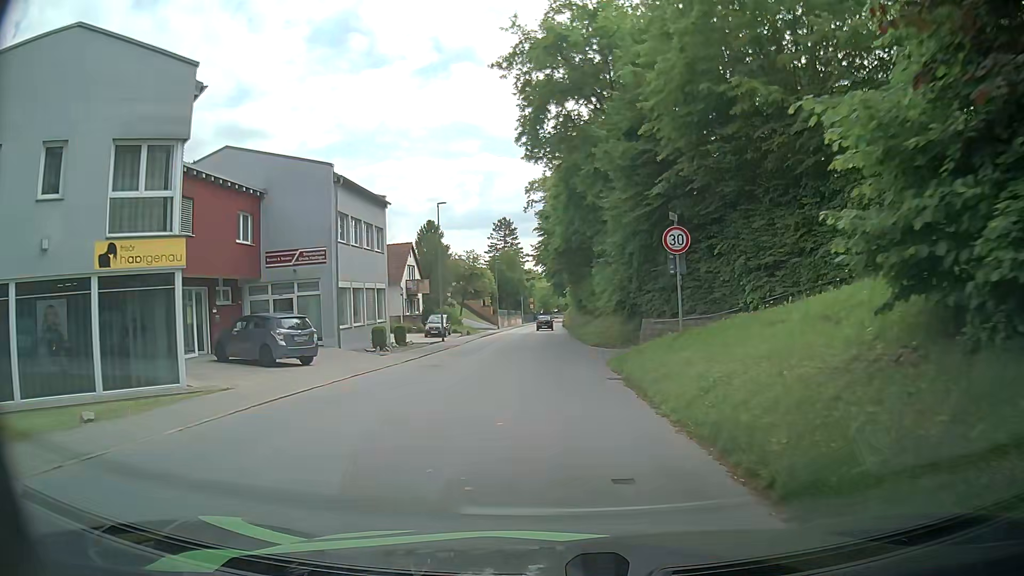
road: tertiary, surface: asphalt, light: Day
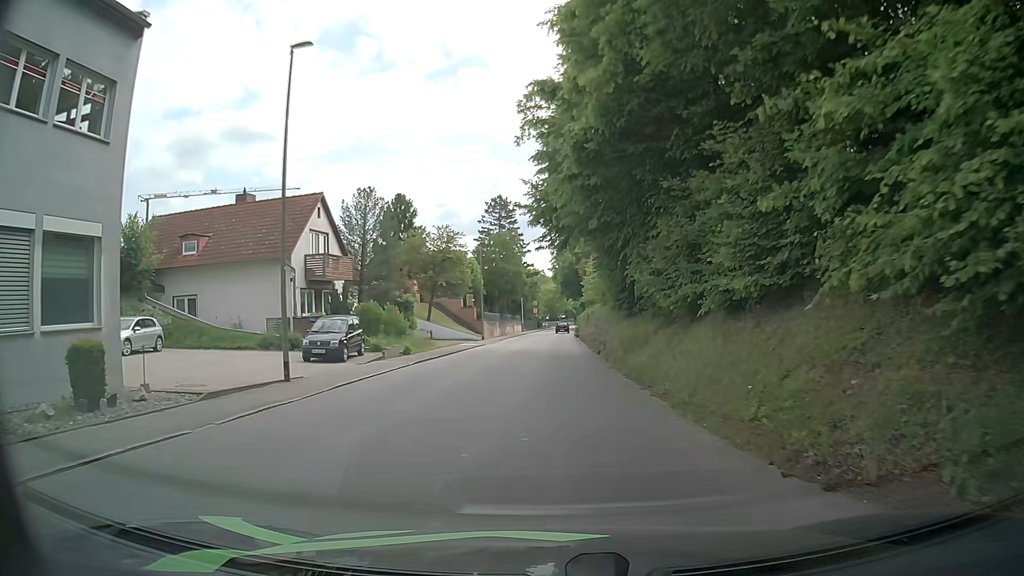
(+0.3, +25.2) m; 0°
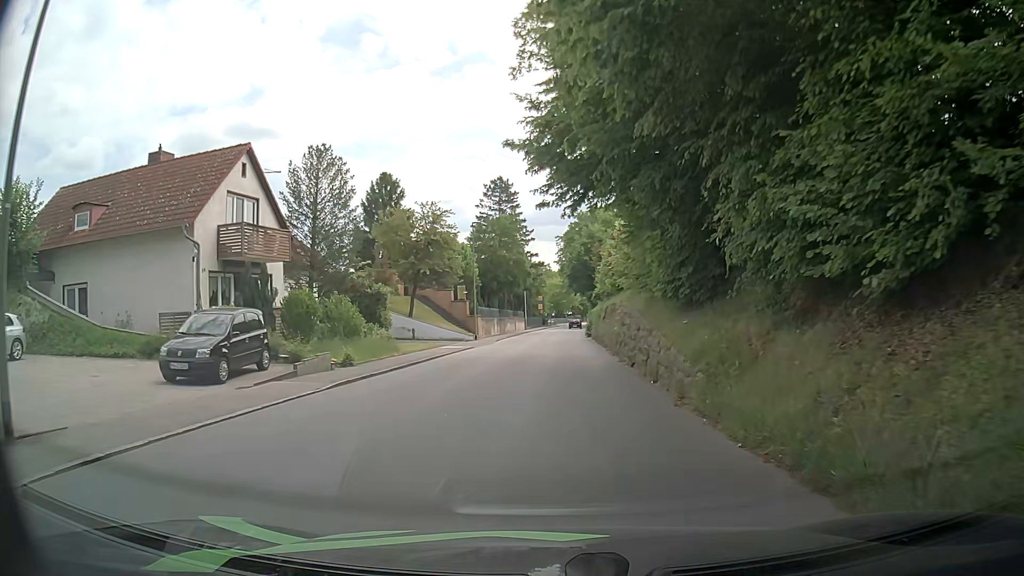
(-0.1, +9.6) m; -1°
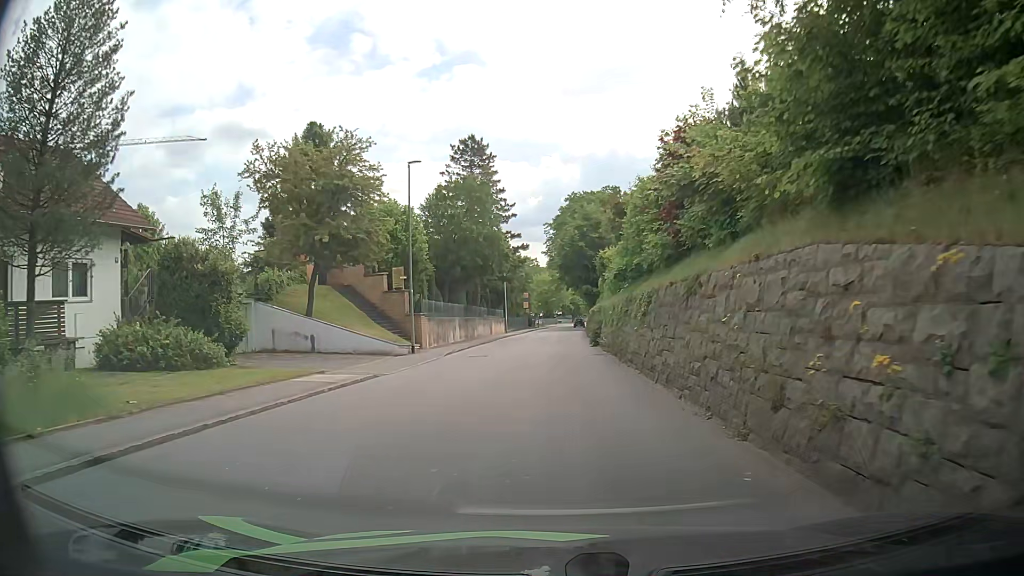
(+0.2, +18.4) m; 0°
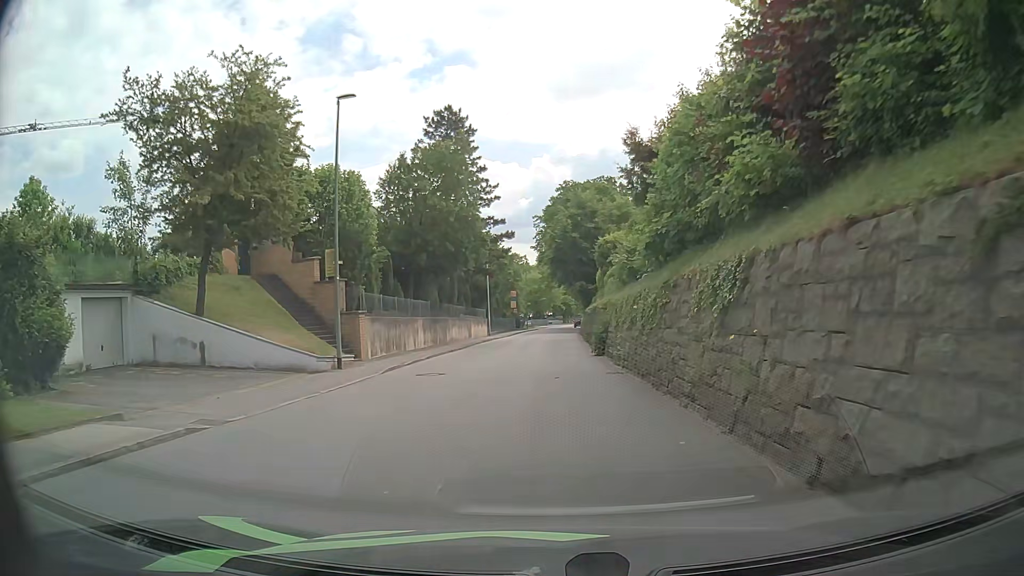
(+0.3, +9.0) m; +3°
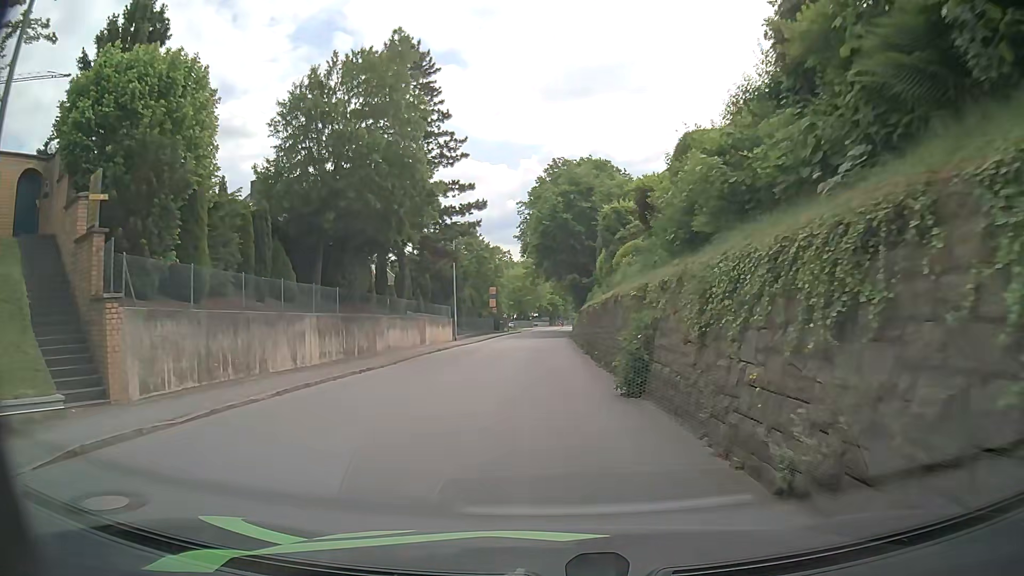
(0.0, +13.6) m; +1°
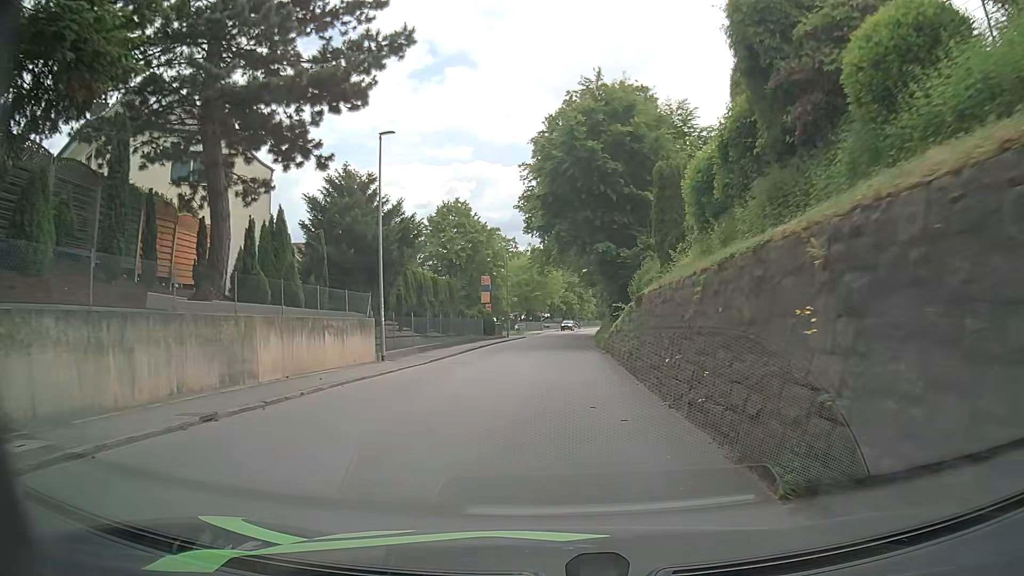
(-0.3, +23.0) m; -1°
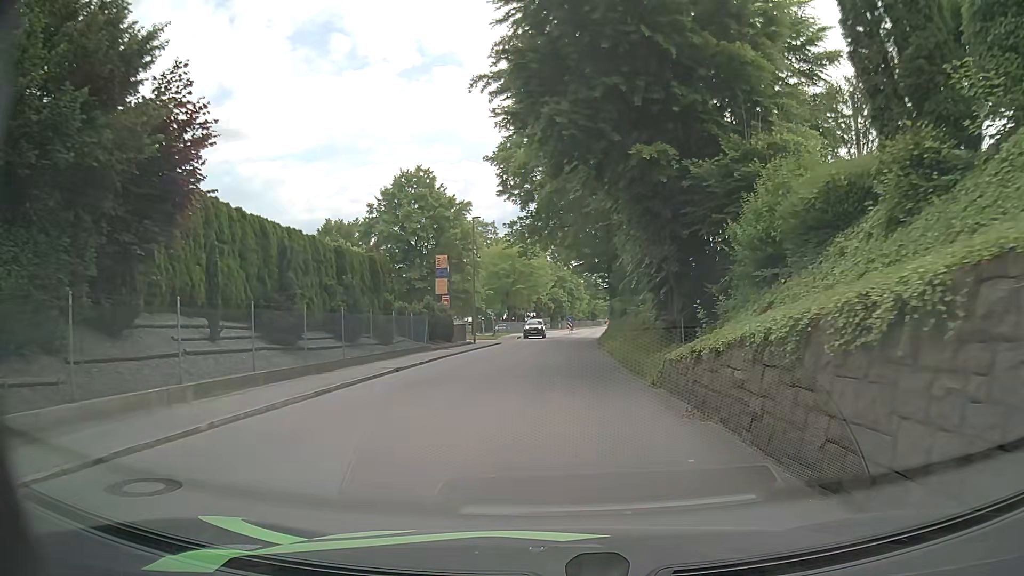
(-0.1, +18.7) m; 0°
(0, +10) (0, +20) (+1, +30) (+1, +40) (+2, +50) (+3, +60) (+4, +70) (+5, +80) (+6, +90) (+7, +100) m
